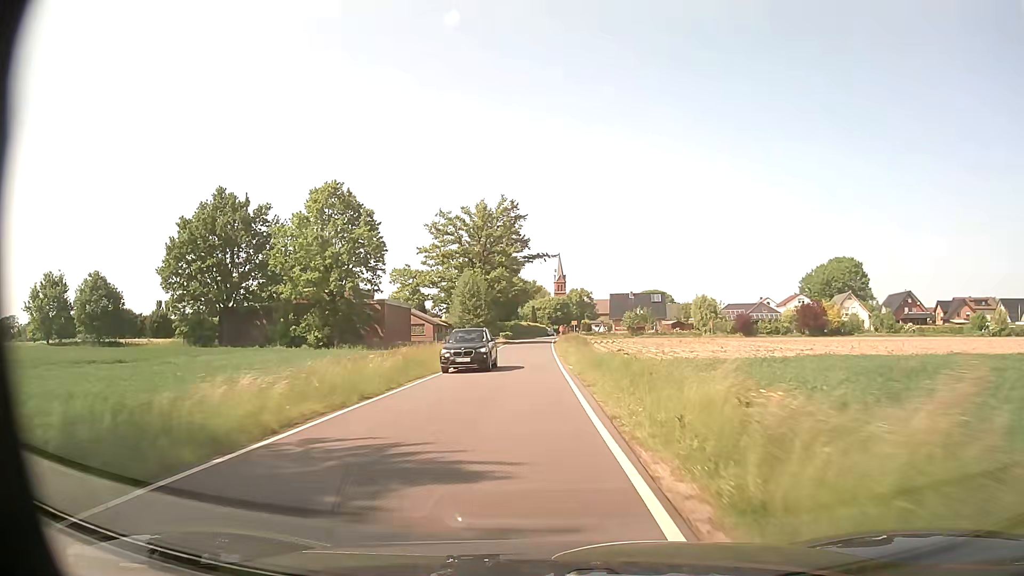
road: unclassified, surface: asphalt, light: Day
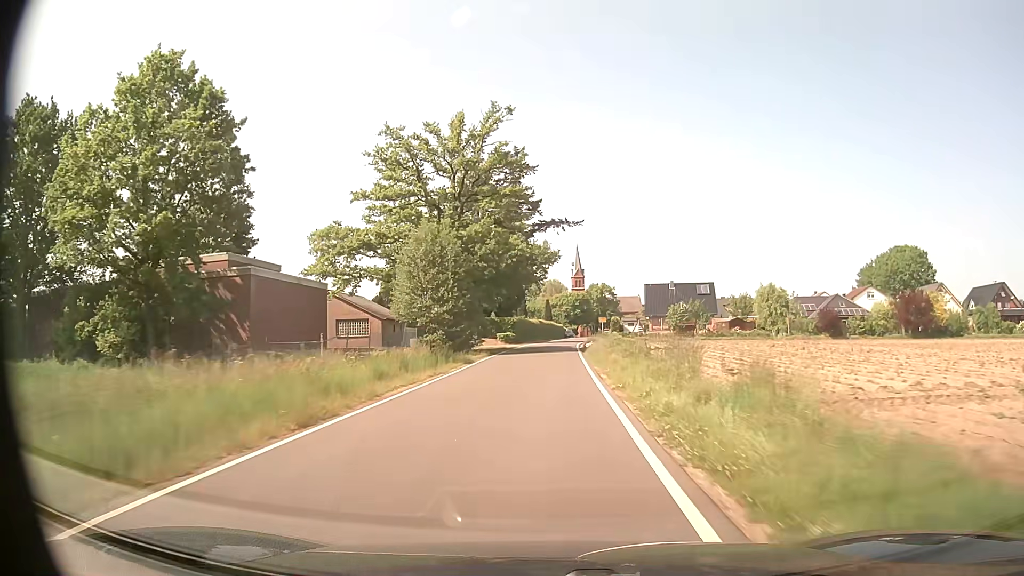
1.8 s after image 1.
(-0.3, +32.2) m; -1°
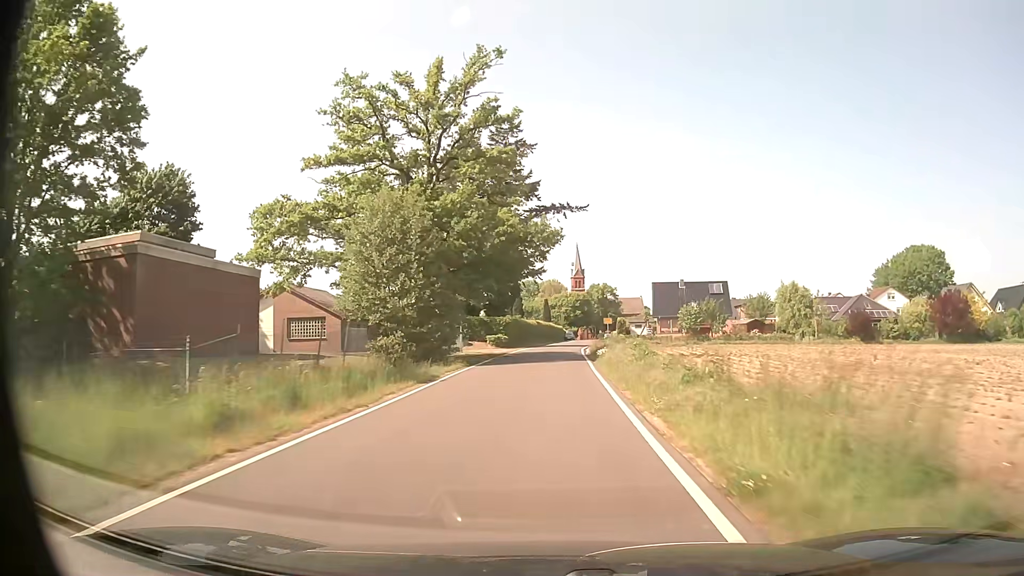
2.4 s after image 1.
(0.0, +9.9) m; 0°
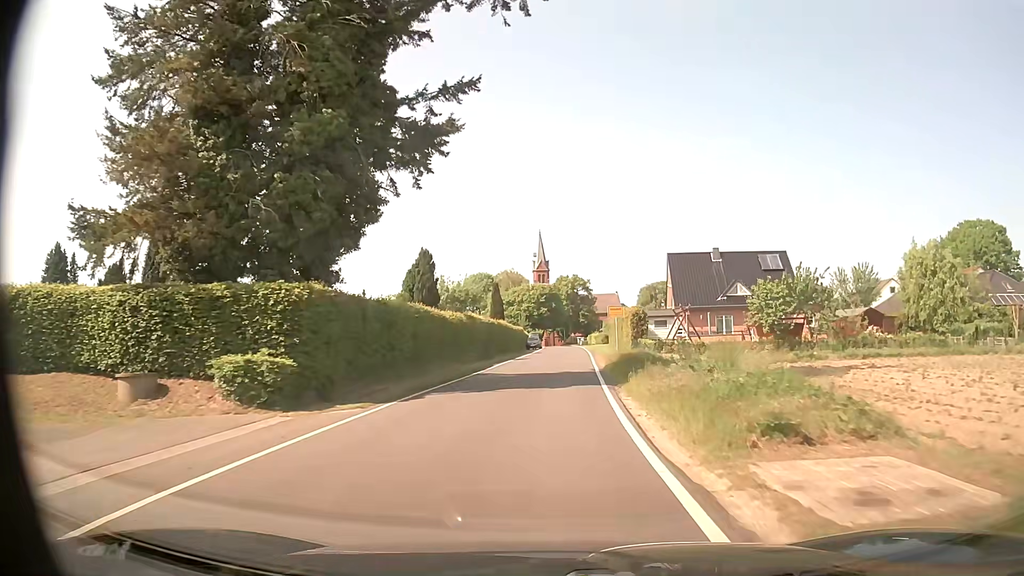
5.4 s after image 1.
(+1.0, +42.6) m; +3°
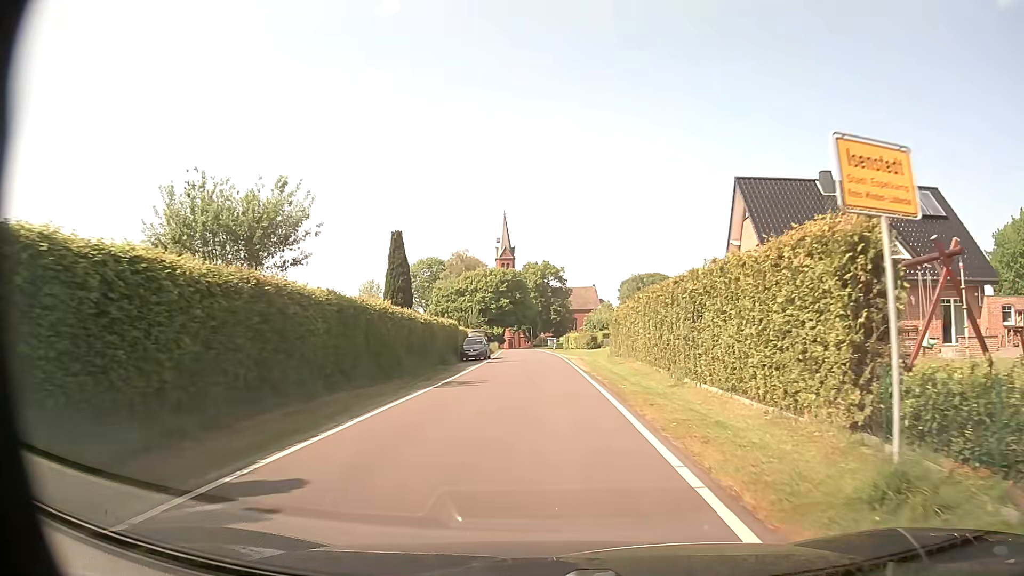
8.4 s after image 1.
(+1.1, +34.2) m; +3°
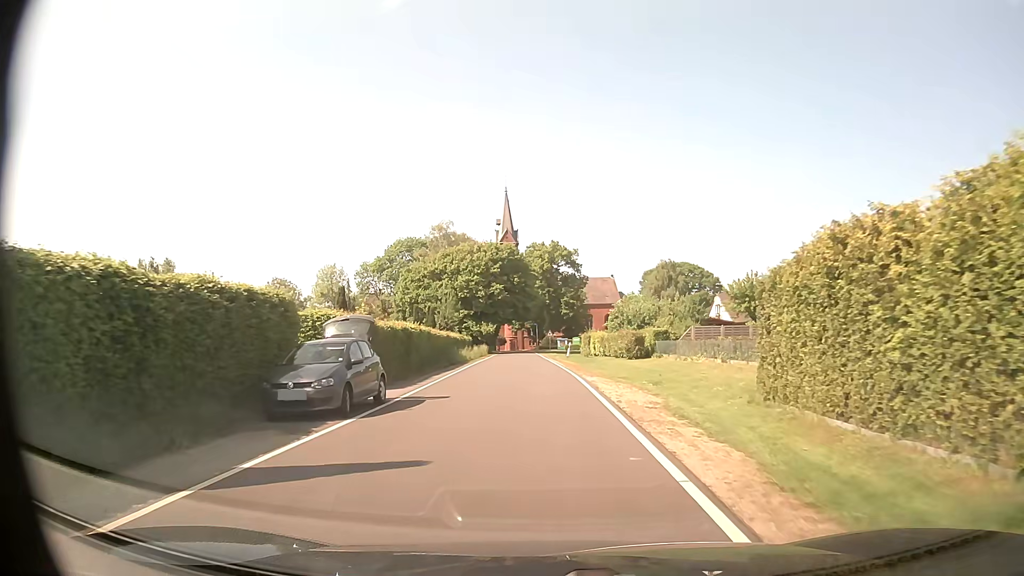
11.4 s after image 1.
(0.0, +30.6) m; -1°
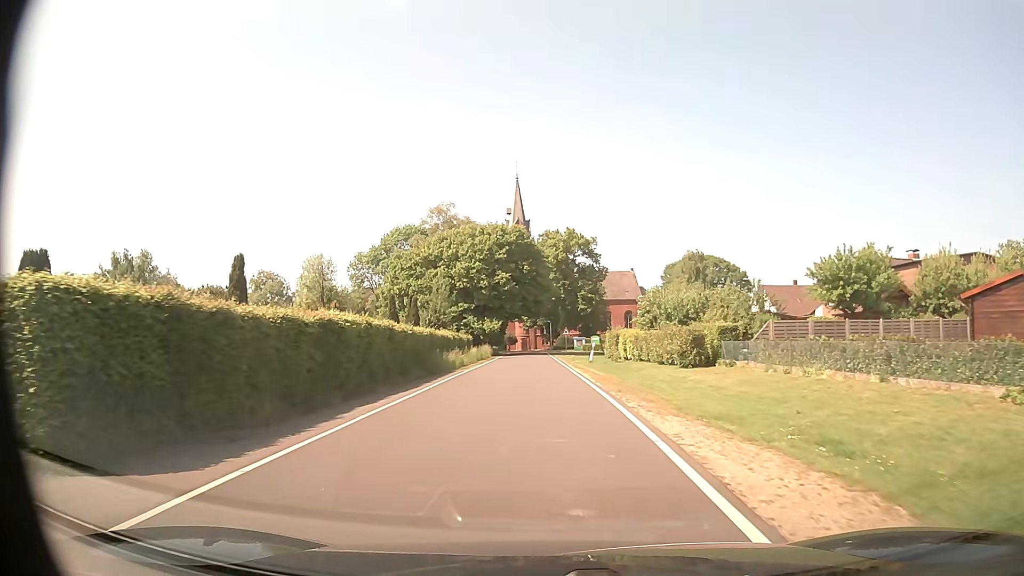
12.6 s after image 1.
(-0.1, +12.6) m; -1°
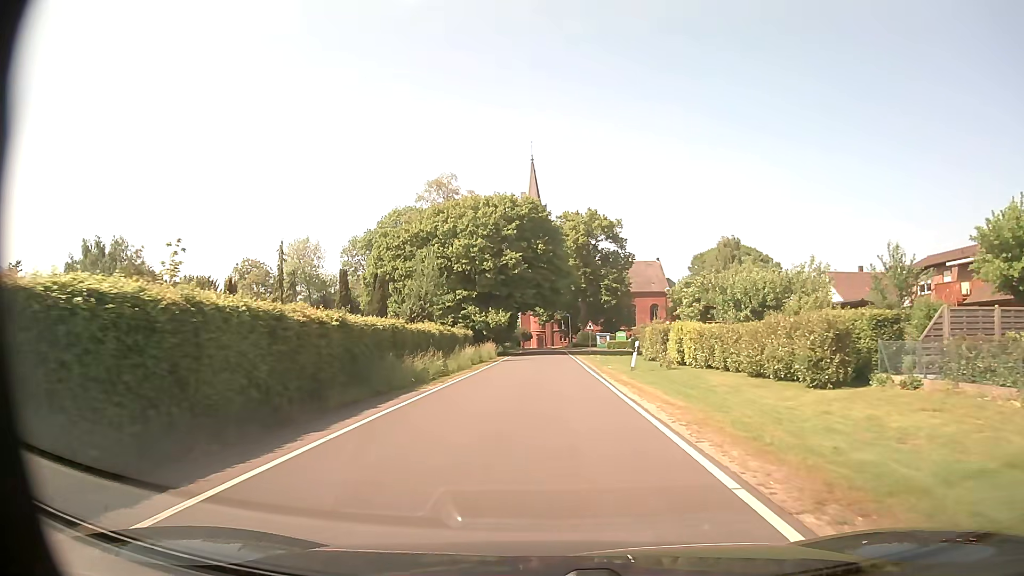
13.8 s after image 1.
(-0.2, +12.8) m; -1°
(0, +10) (0, +20) (0, +30) (0, +40) (0, +50) (+1, +60) (+1, +70) (0, +80) (0, +90) (-2, +100) m
